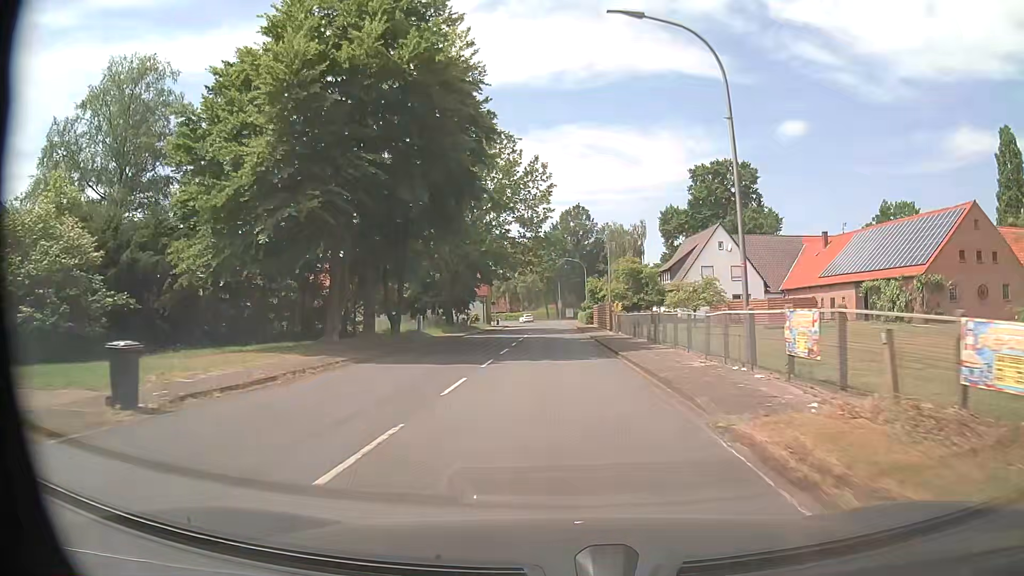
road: secondary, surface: asphalt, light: Day
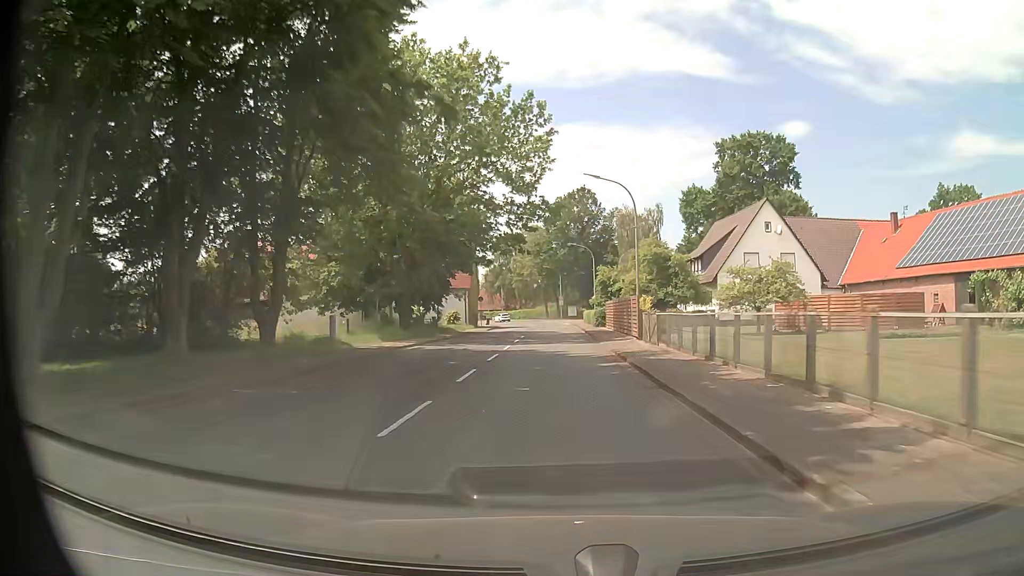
(0.0, +15.8) m; 0°
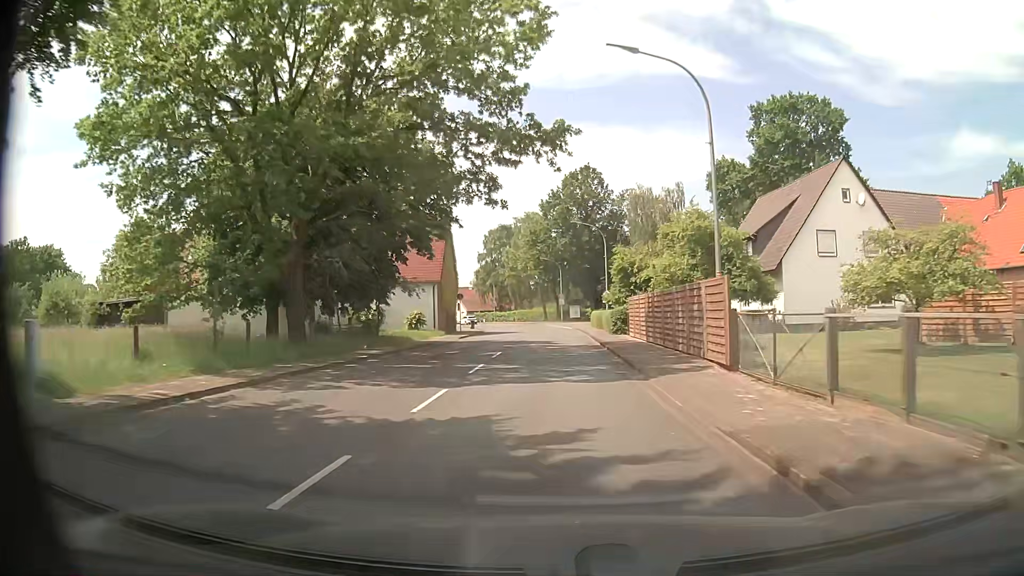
(+0.1, +15.9) m; +1°
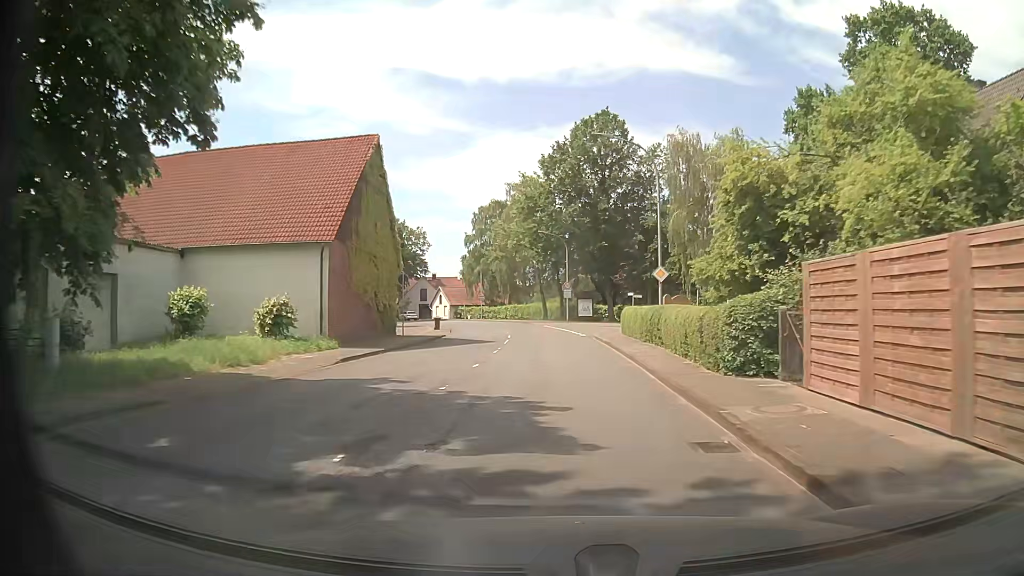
(-0.3, +23.1) m; -1°
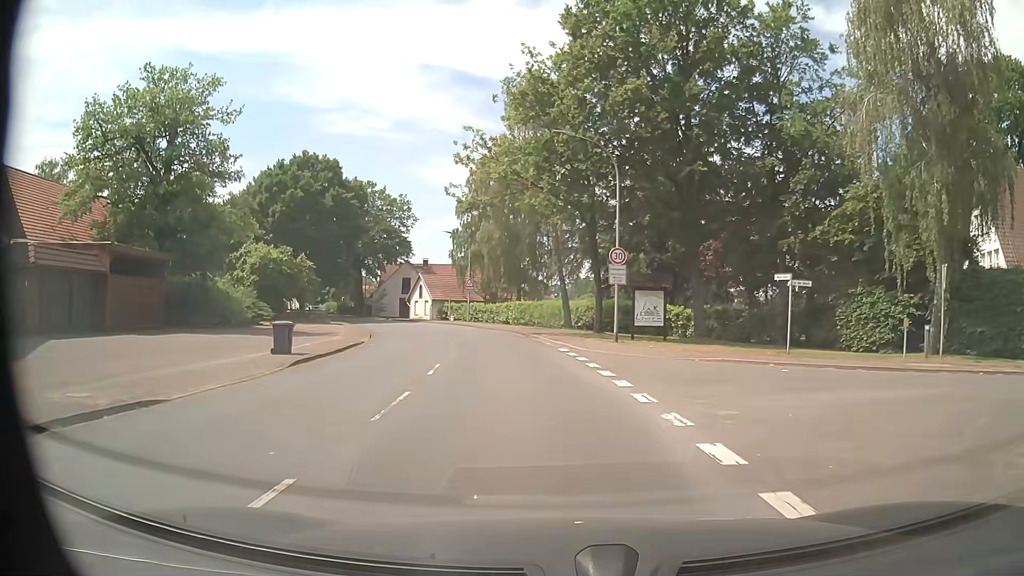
(0.0, +31.2) m; -2°
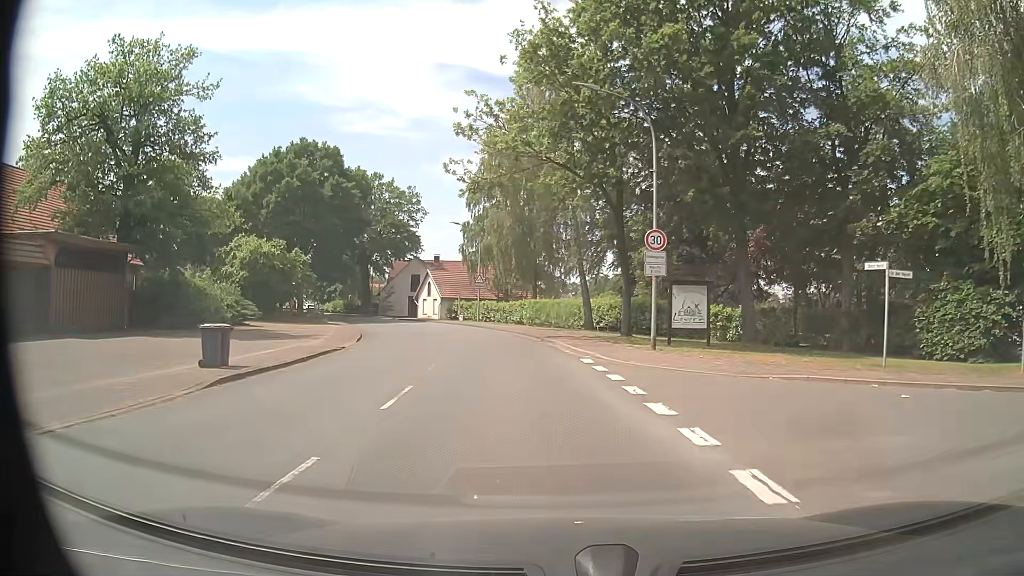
(-0.1, +5.1) m; -1°
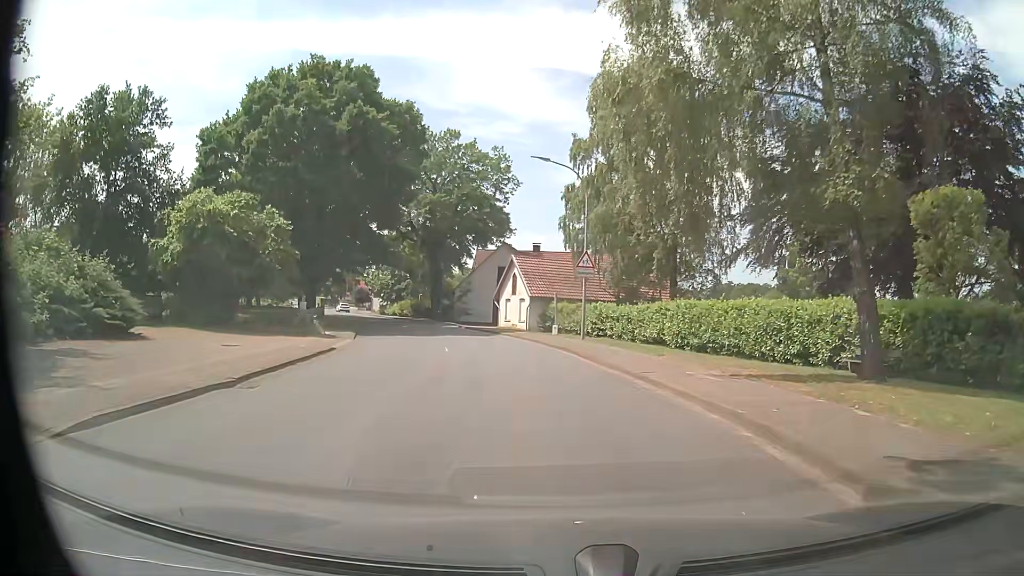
(-2.2, +23.2) m; -10°
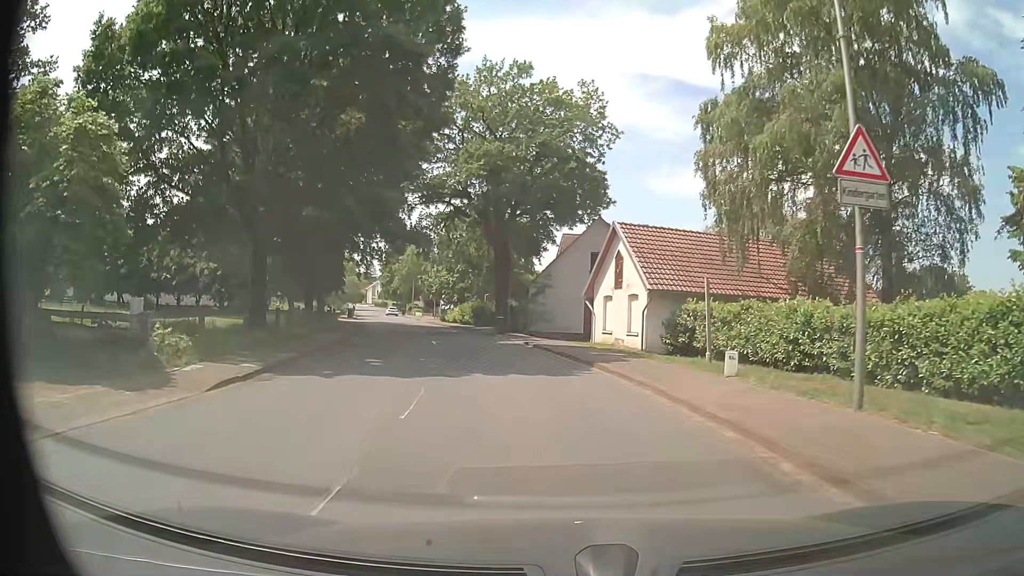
(-1.5, +19.4) m; -8°
(0, +10) (-2, +20) (-3, +30) (-6, +39) (-9, +49) (-11, +59) (-15, +68) (-18, +78) (-21, +87) (-24, +97) m
